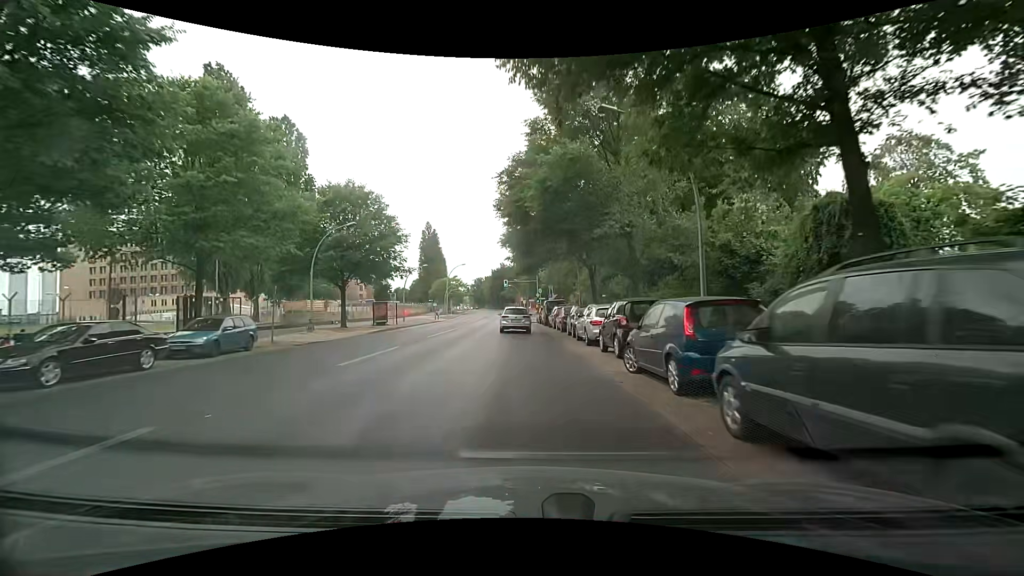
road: secondary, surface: asphalt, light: Day
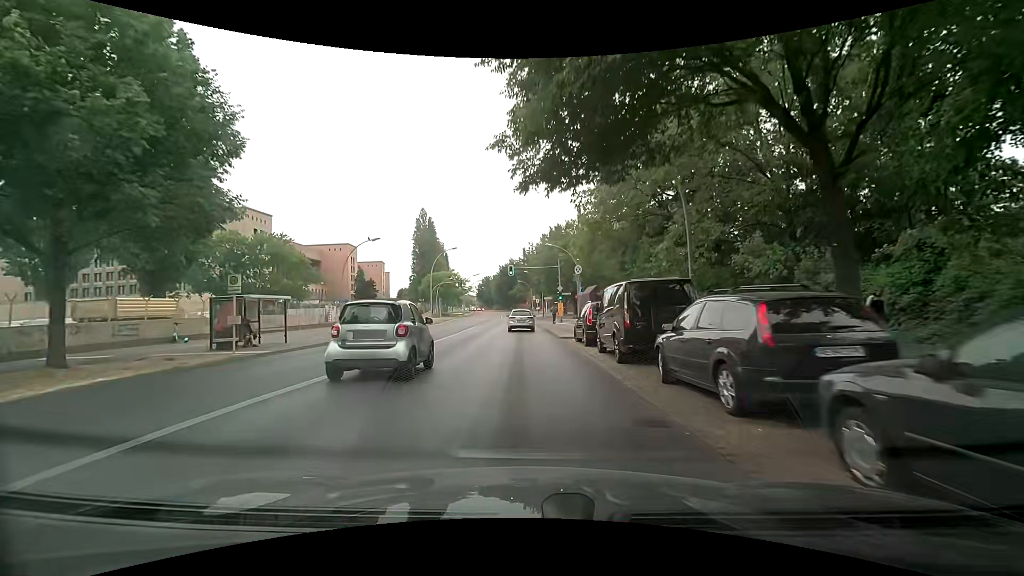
(-0.6, +27.0) m; -2°
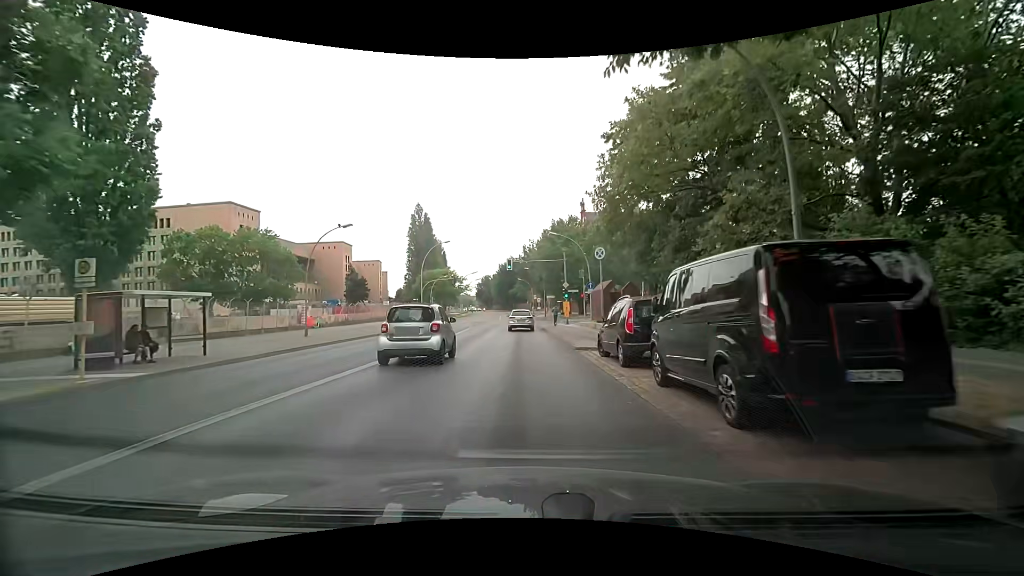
(0.0, +6.7) m; 0°
(0, +10) (0, +20) (0, +30) (0, +40) (0, +50) (+1, +60) (+1, +70) (+1, +80) (+1, +90) (0, +100) m
